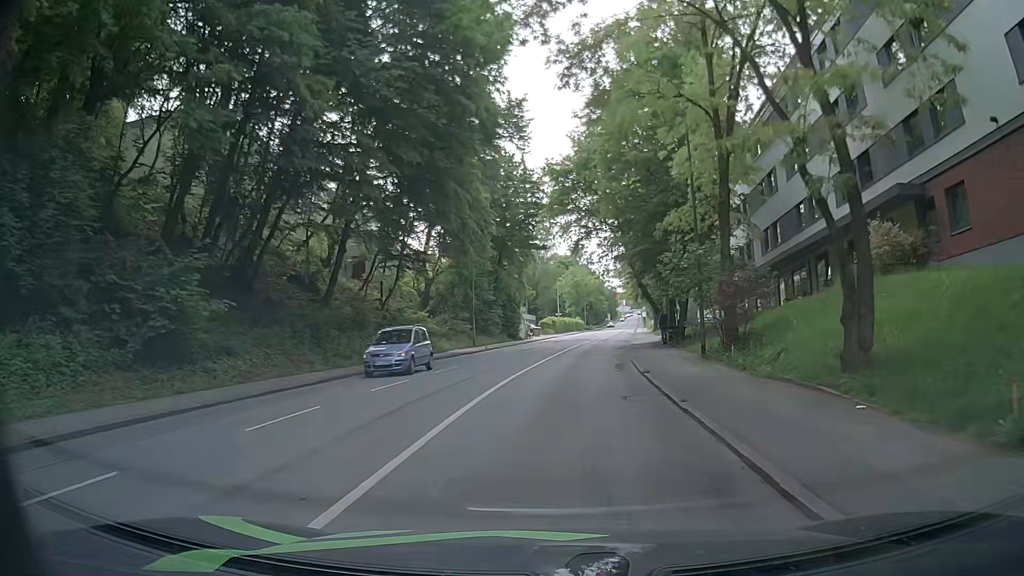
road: tertiary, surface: asphalt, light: Day
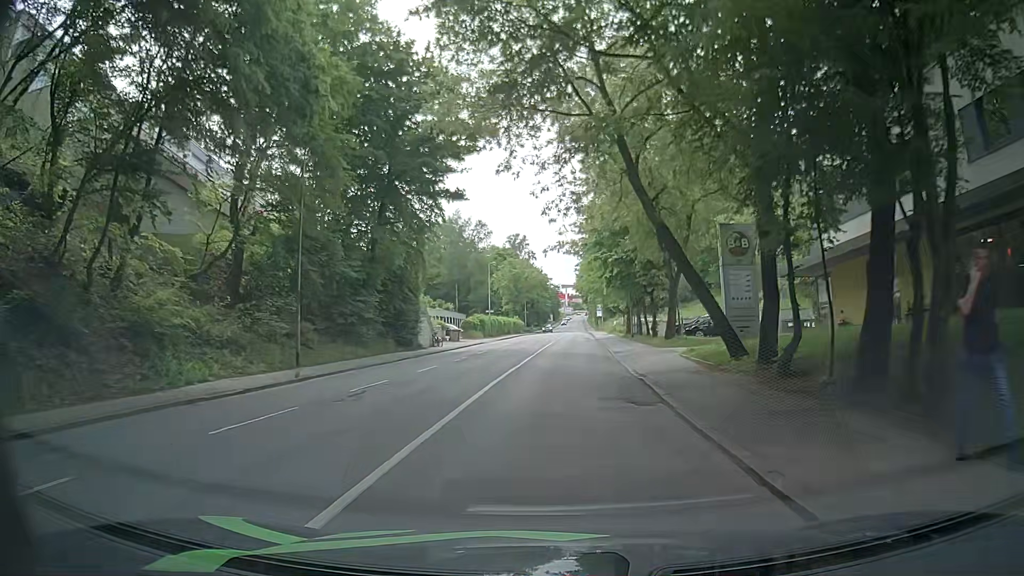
(+1.2, +25.3) m; +5°
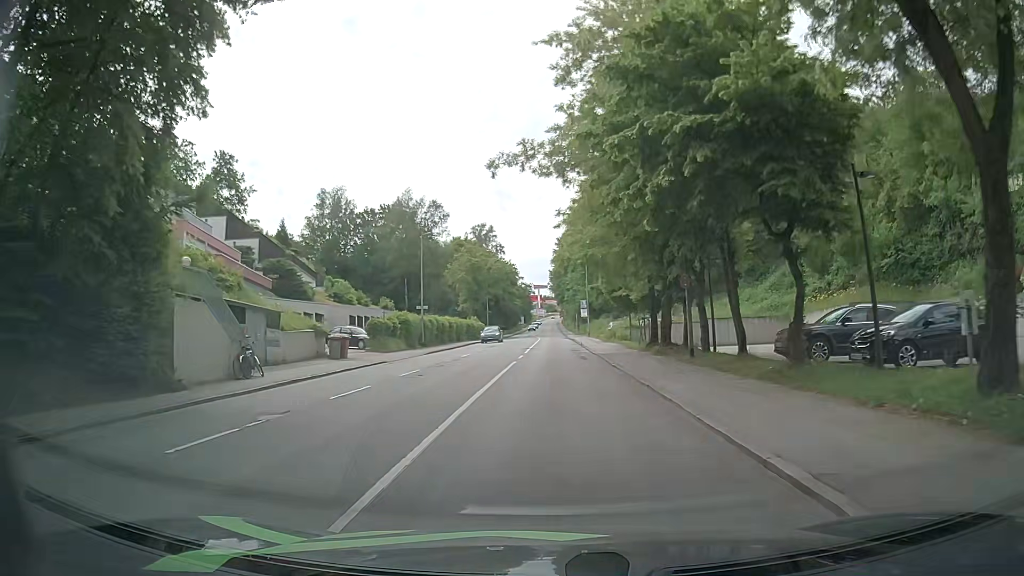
(+0.4, +25.8) m; +2°
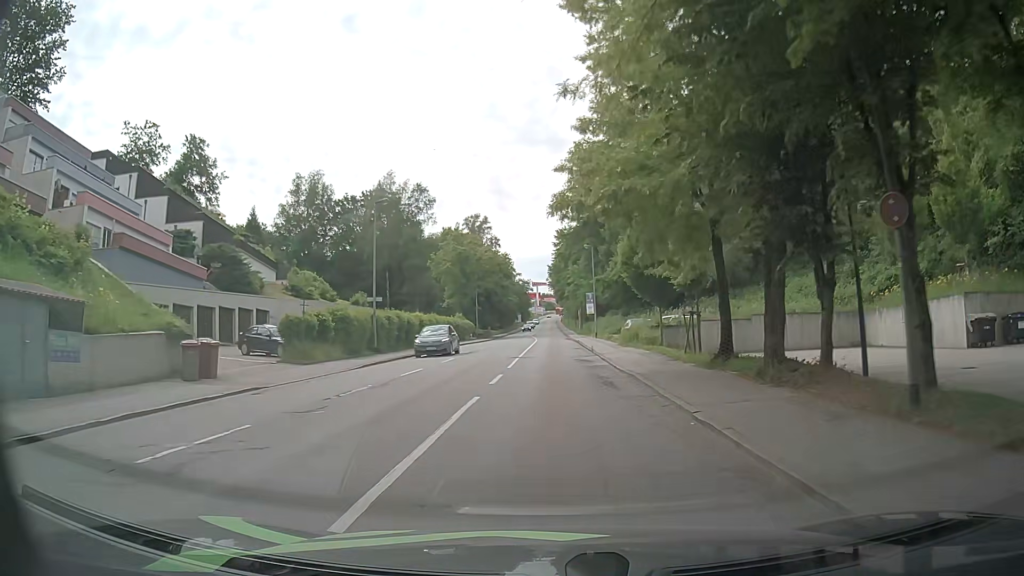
(0.0, +13.0) m; -1°
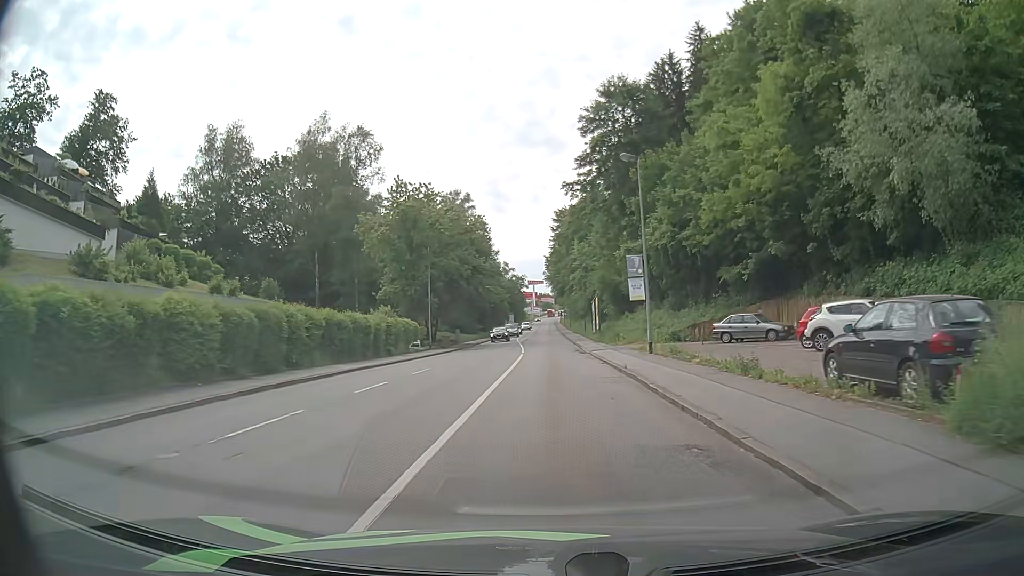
(+0.6, +32.6) m; +1°
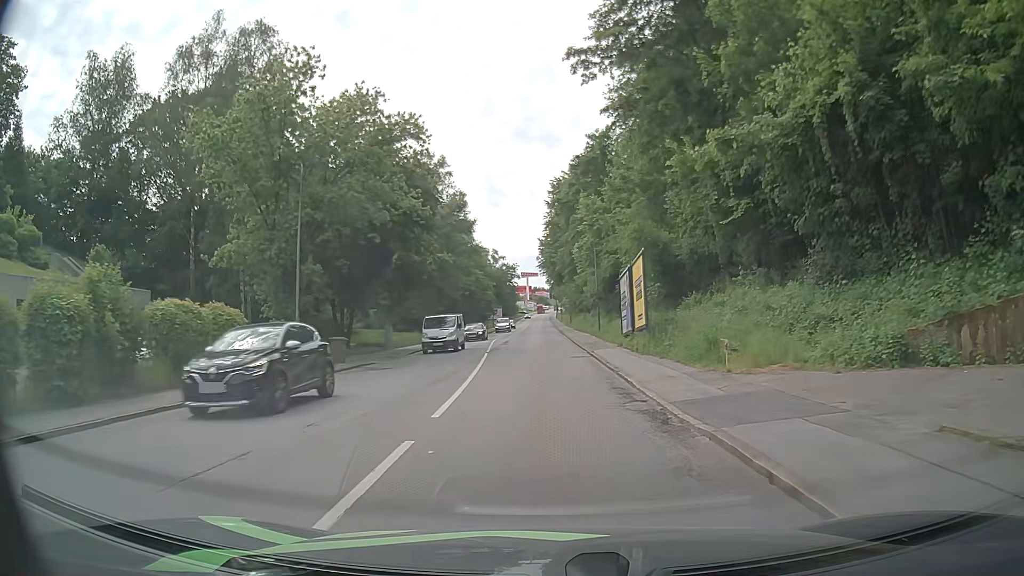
(+0.2, +27.5) m; +1°
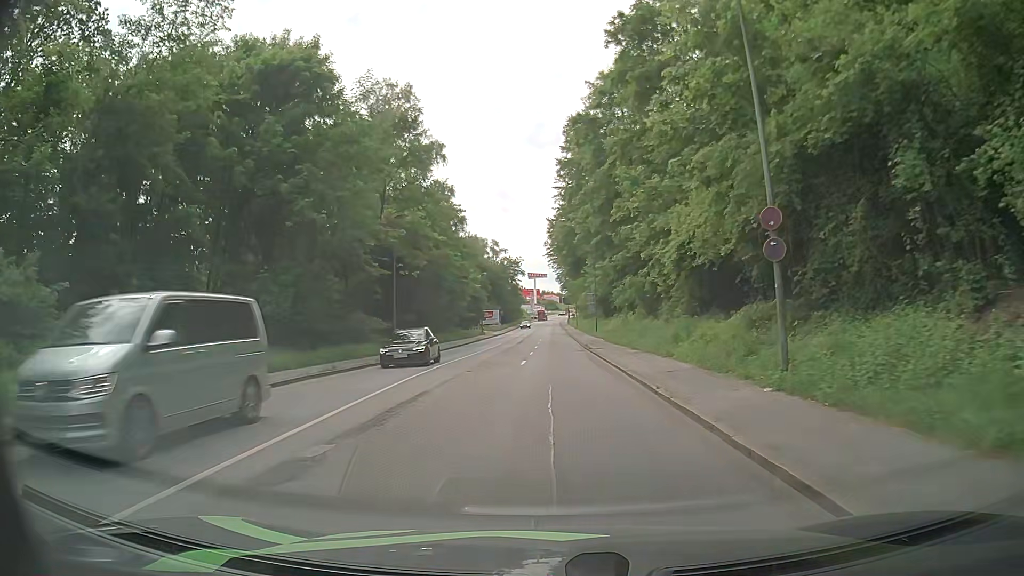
(-0.3, +36.2) m; -1°
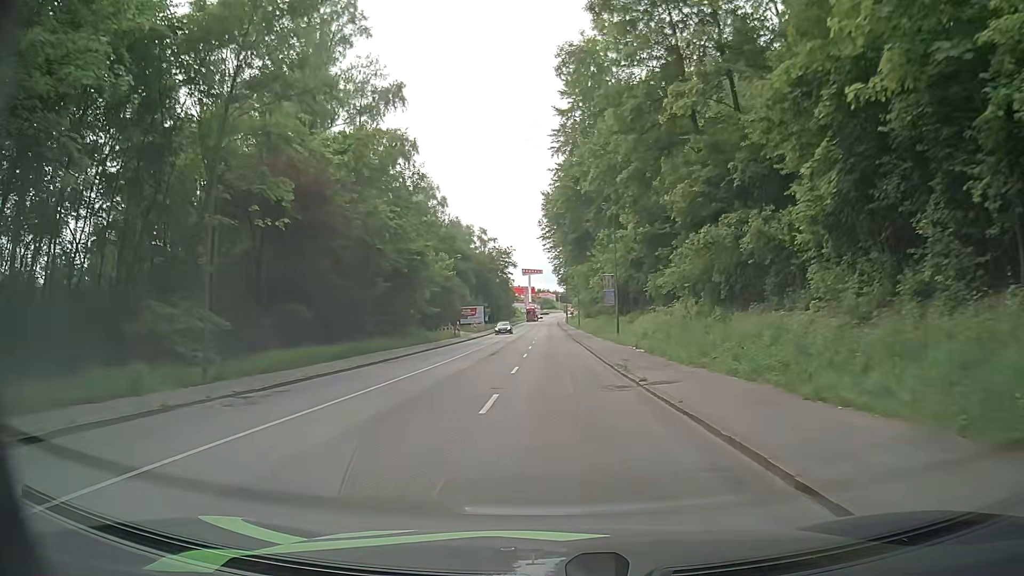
(0.0, +22.4) m; +1°
(0, +10) (0, +20) (0, +30) (0, +40) (0, +50) (-1, +60) (-1, +70) (-1, +80) (-1, +90) (-1, +100) m
